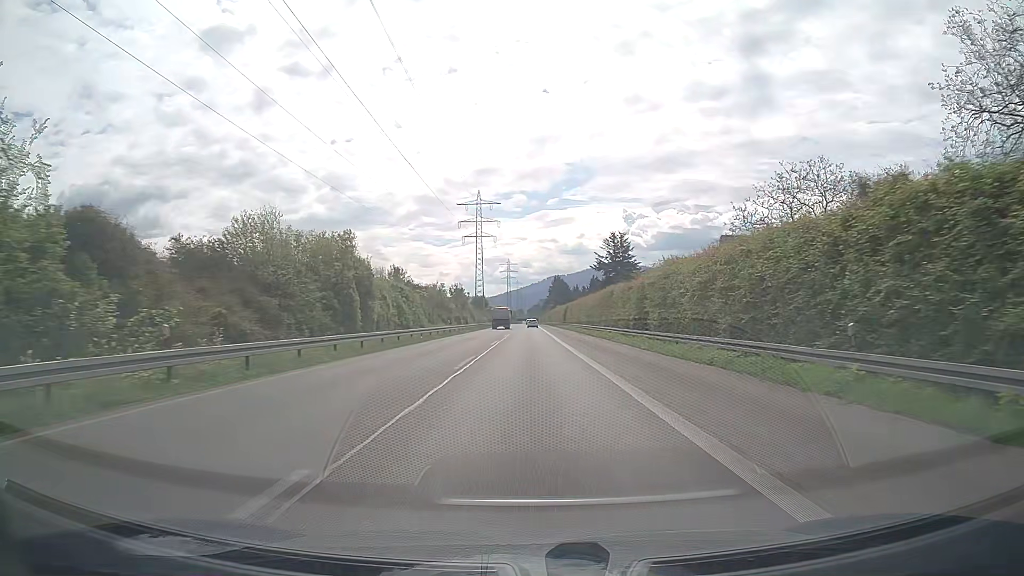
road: trunk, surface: asphalt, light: Day
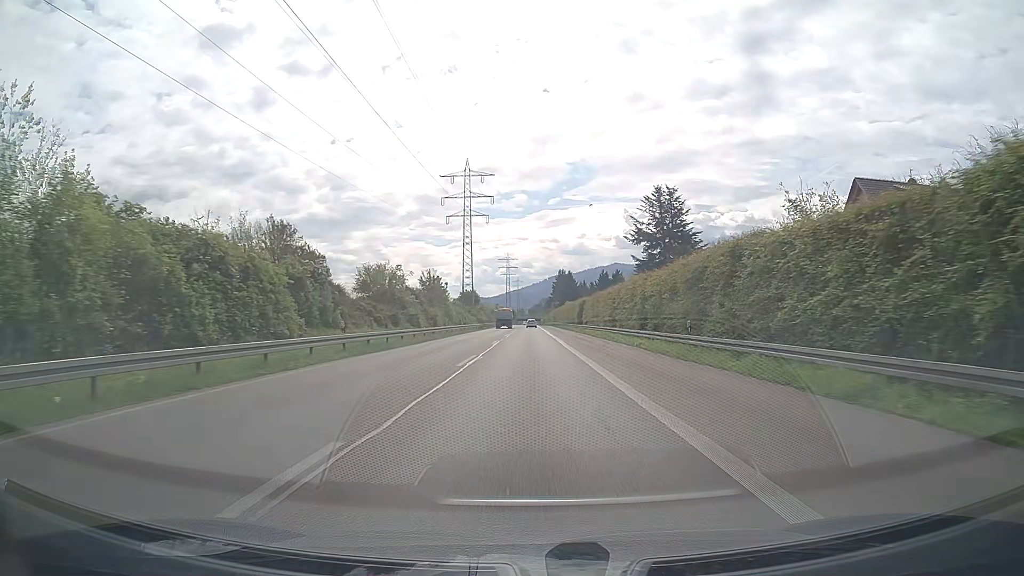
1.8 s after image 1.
(+0.1, +34.8) m; 0°
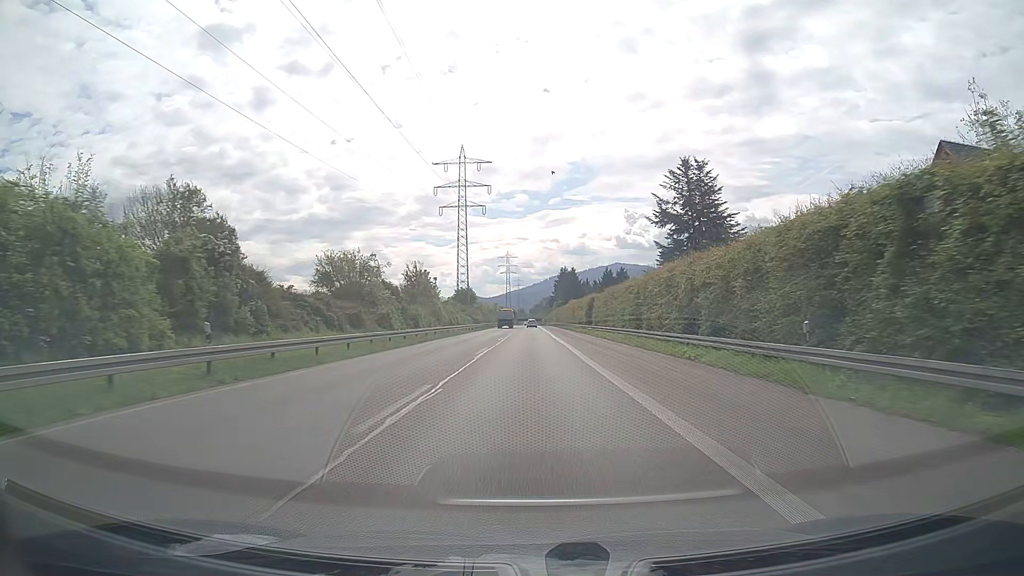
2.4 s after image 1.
(0.0, +11.5) m; 0°
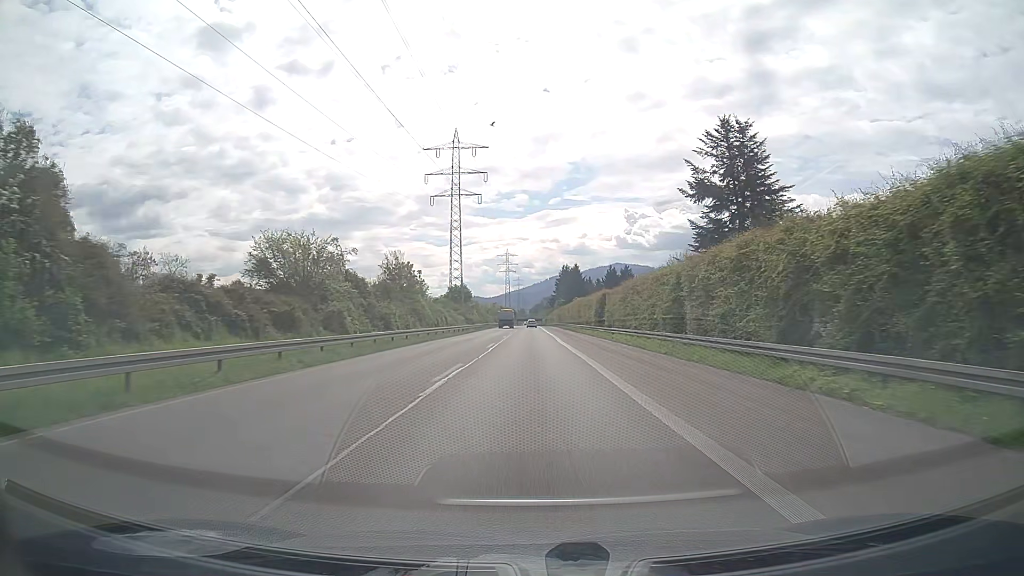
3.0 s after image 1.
(0.0, +11.5) m; 0°
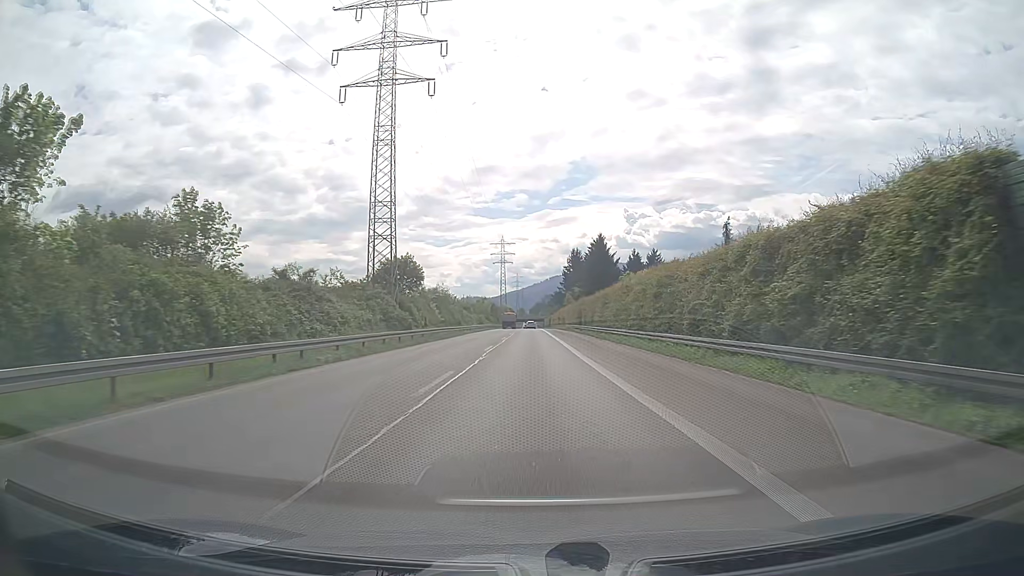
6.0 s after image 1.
(0.0, +56.8) m; 0°
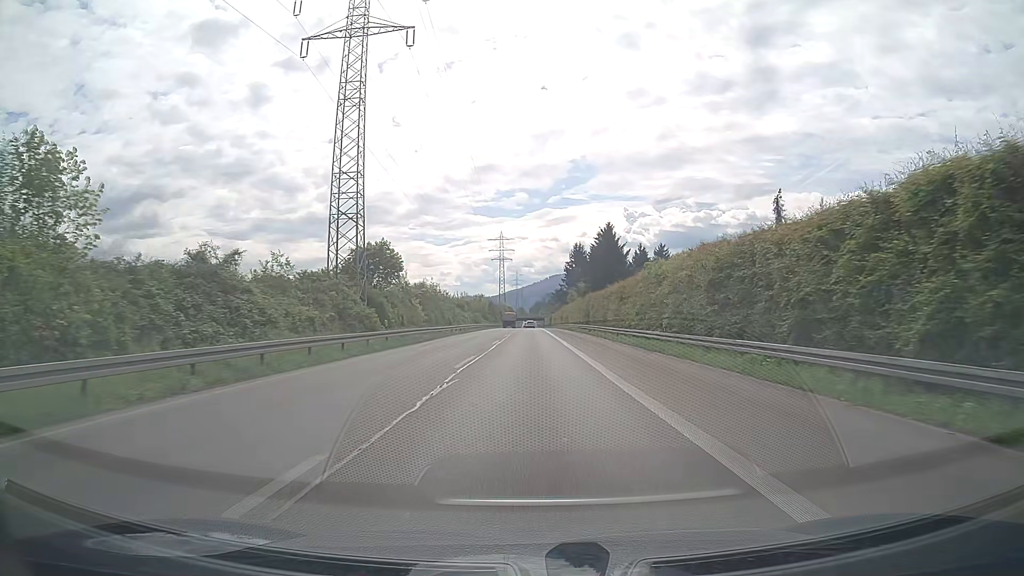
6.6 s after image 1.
(0.0, +11.3) m; 0°
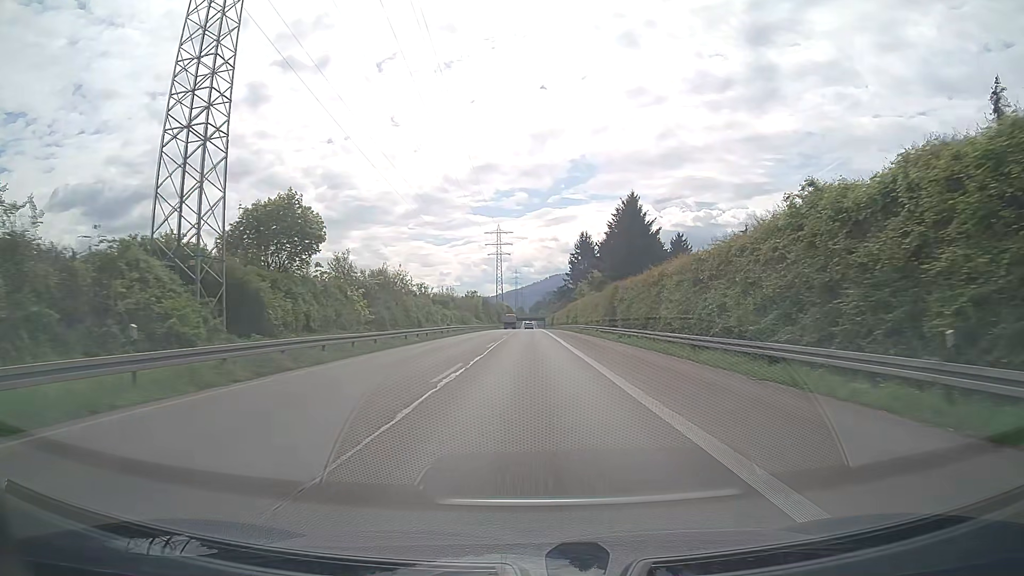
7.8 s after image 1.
(0.0, +22.4) m; 0°
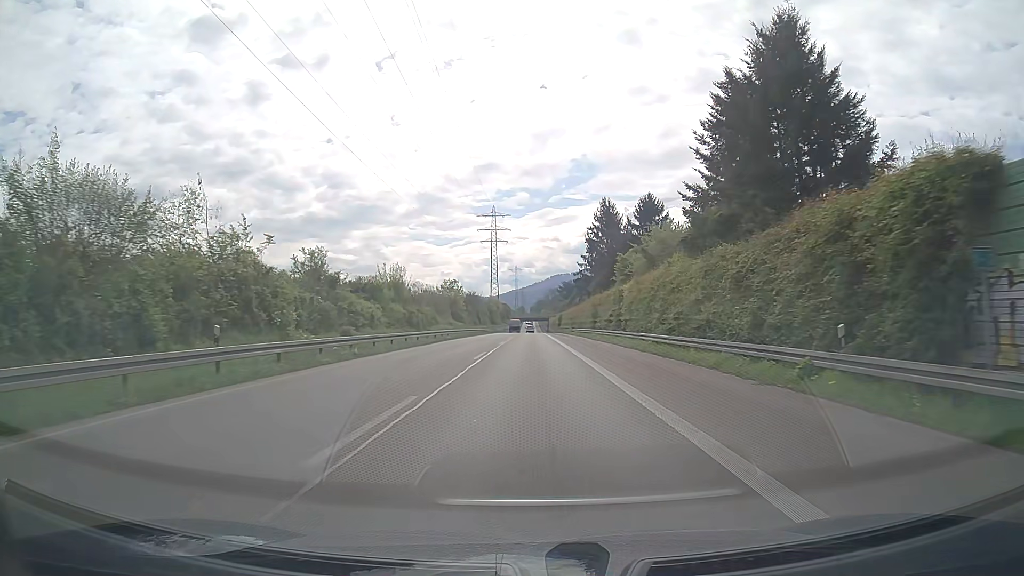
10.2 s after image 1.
(-0.1, +44.5) m; 0°
(0, +10) (0, +20) (0, +30) (0, +40) (0, +50) (0, +60) (0, +70) (0, +80) (0, +90) (0, +100) m
